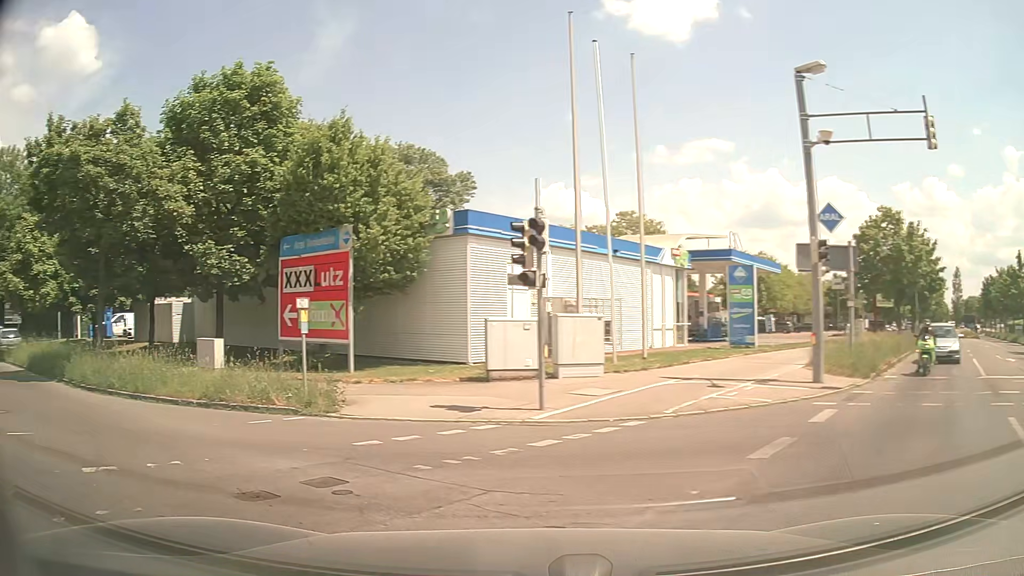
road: tertiary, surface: asphalt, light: Day
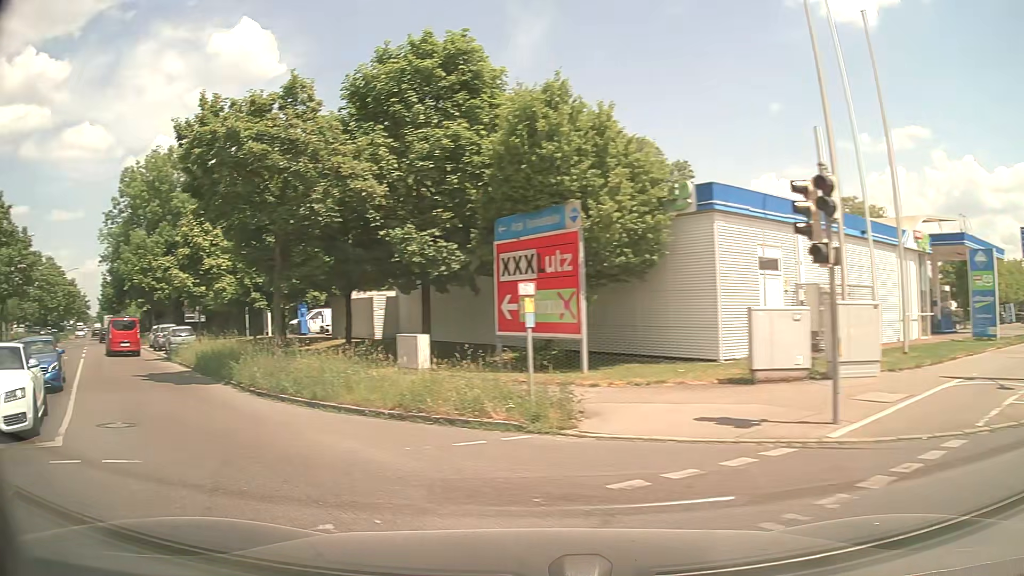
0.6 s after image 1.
(-0.4, +2.7) m; -16°
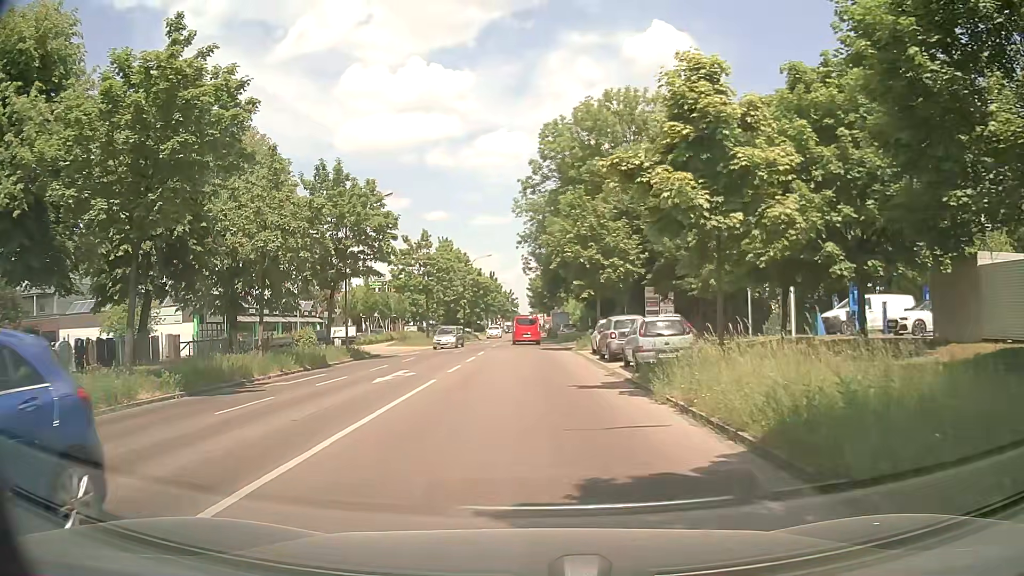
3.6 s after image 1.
(-9.6, +15.1) m; -42°
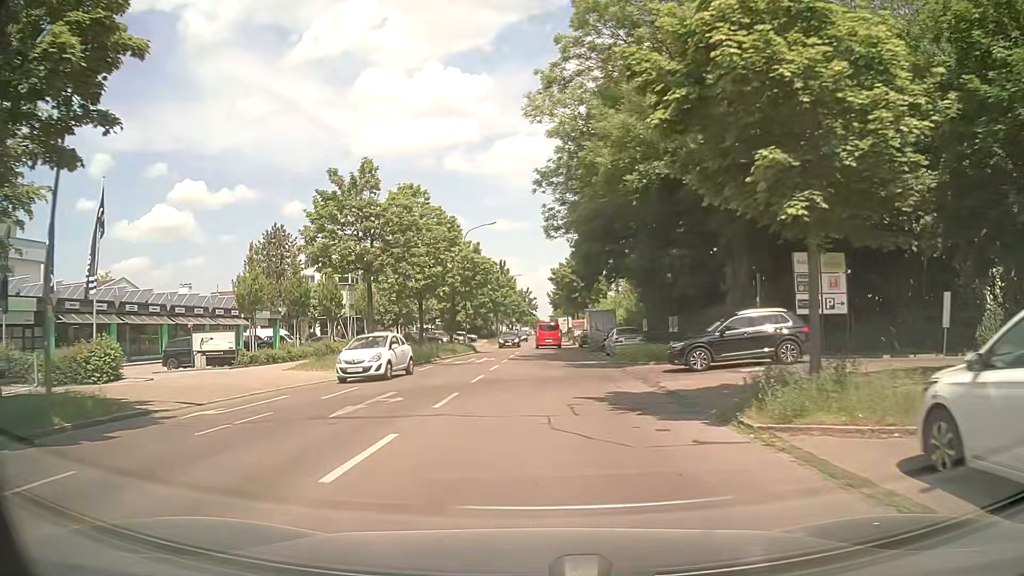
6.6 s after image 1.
(-0.6, +26.4) m; -1°
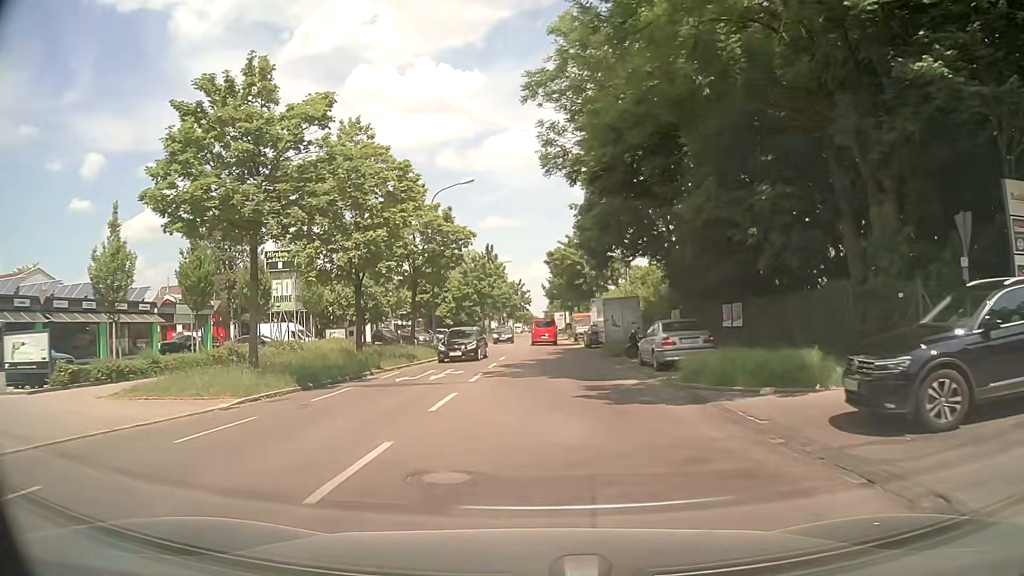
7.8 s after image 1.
(0.0, +12.9) m; +1°
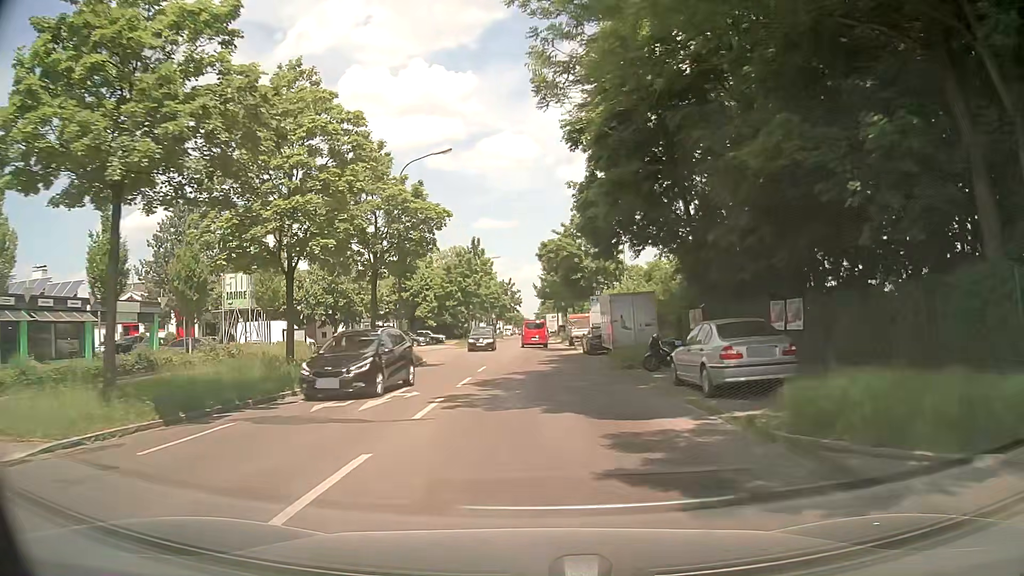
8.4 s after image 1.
(0.0, +6.8) m; 0°
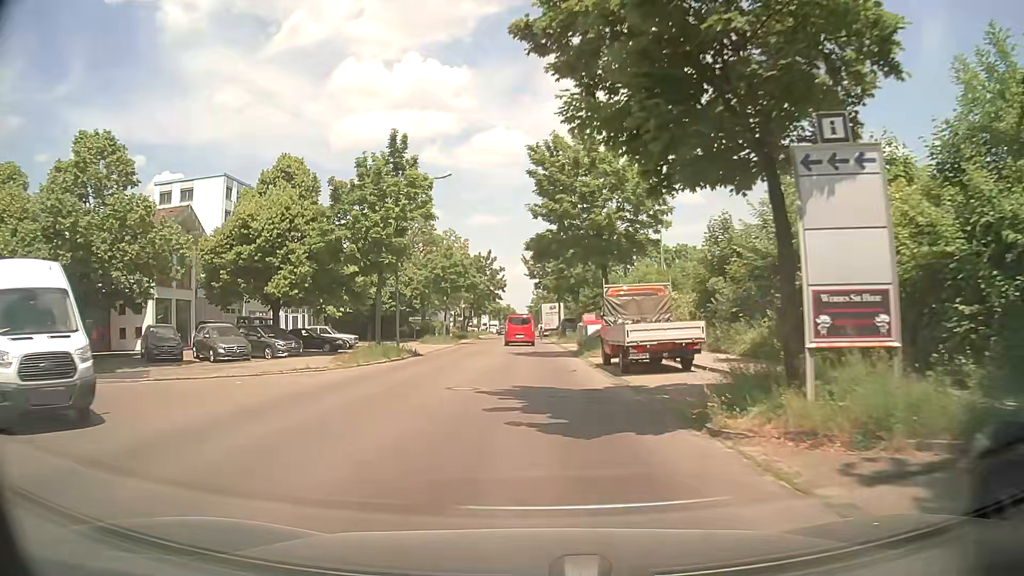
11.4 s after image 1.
(+0.4, +34.5) m; +1°
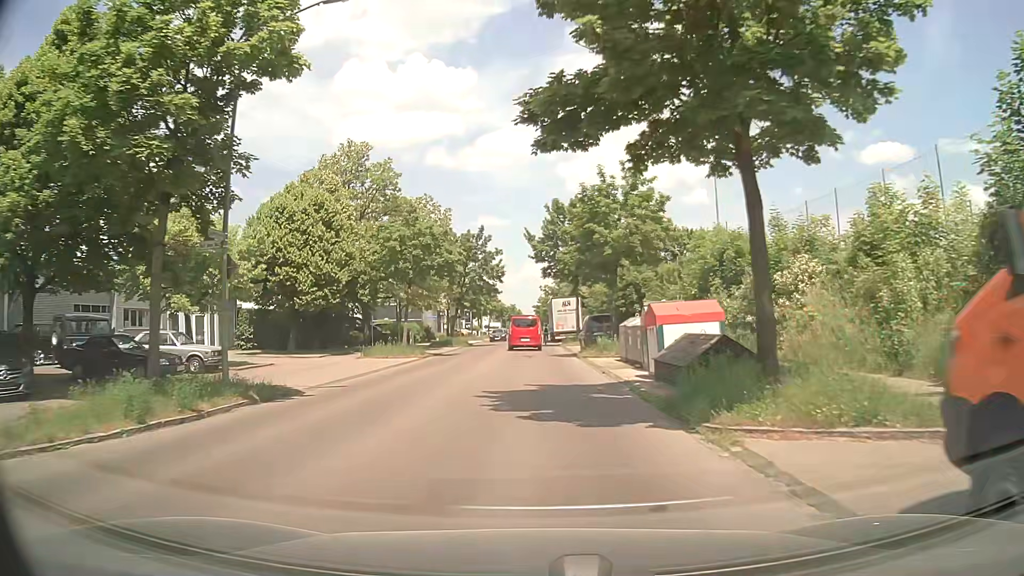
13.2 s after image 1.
(-0.1, +19.0) m; -1°
(0, +10) (0, +20) (0, +30) (0, +40) (0, +50) (-1, +60) (-1, +70) (-1, +80) (-1, +90) (-1, +100) m
